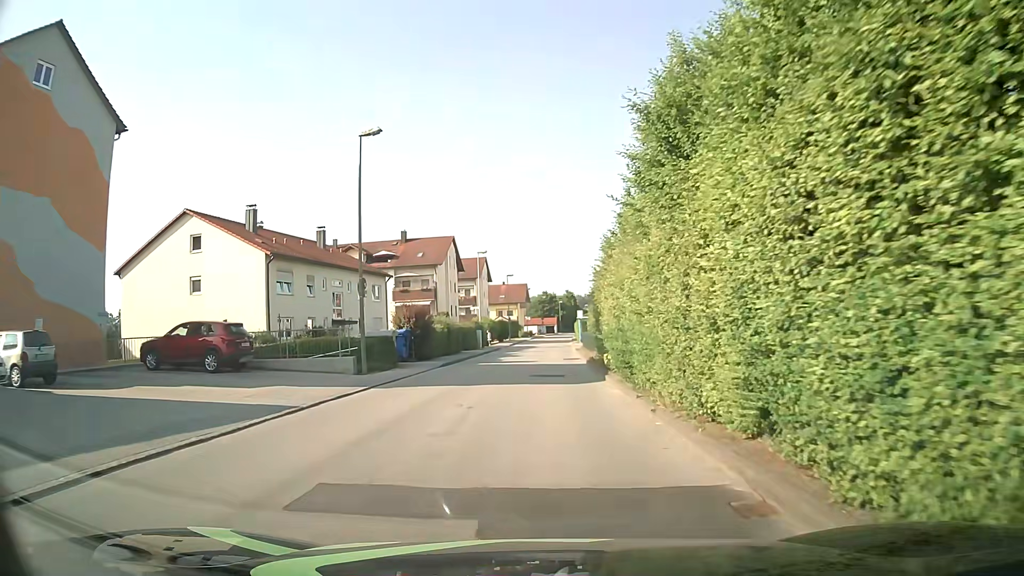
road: unclassified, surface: asphalt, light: Day
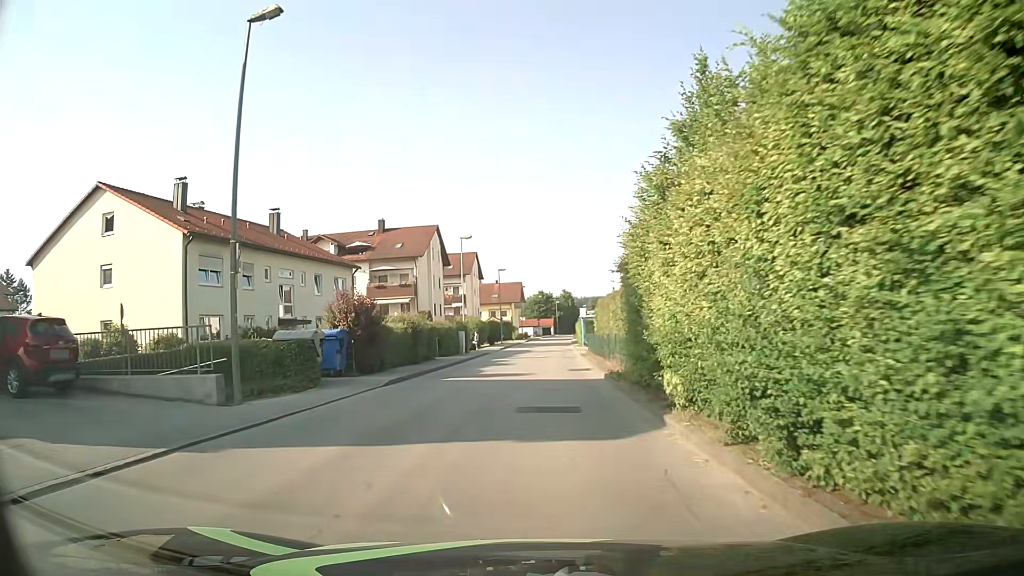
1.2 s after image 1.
(+0.1, +9.5) m; 0°
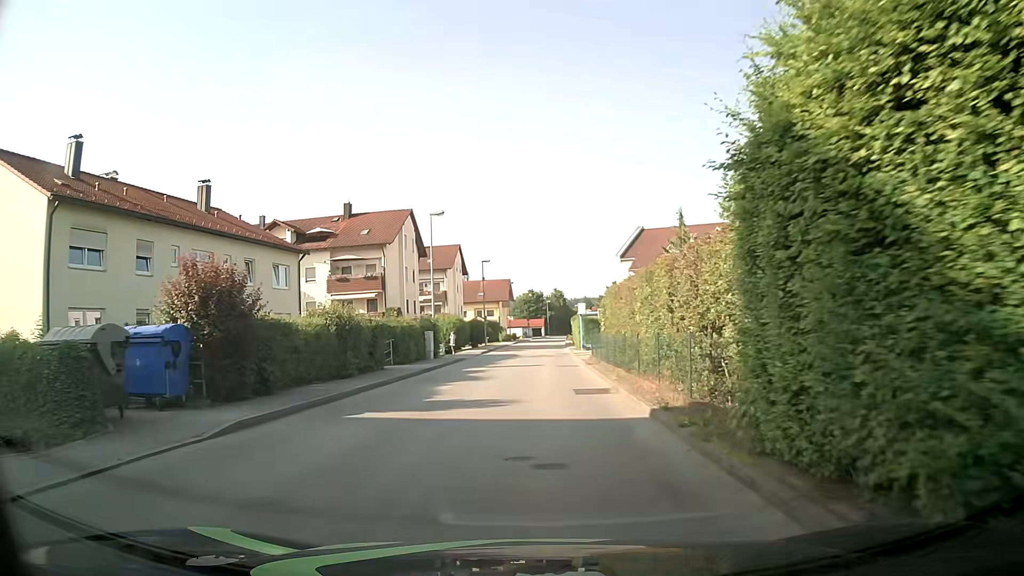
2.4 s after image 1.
(+0.2, +9.6) m; +1°
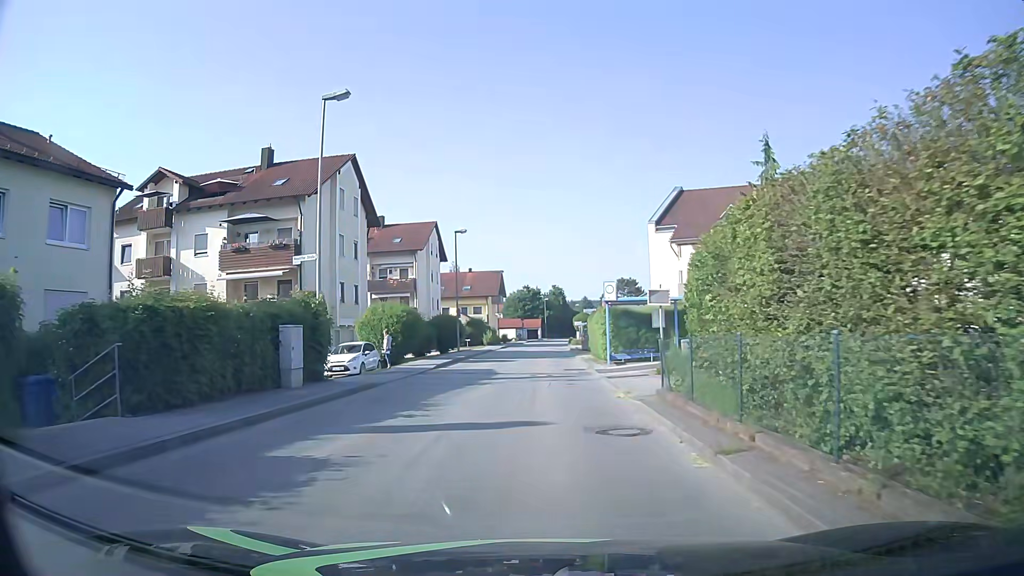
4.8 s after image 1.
(+0.2, +19.1) m; 0°
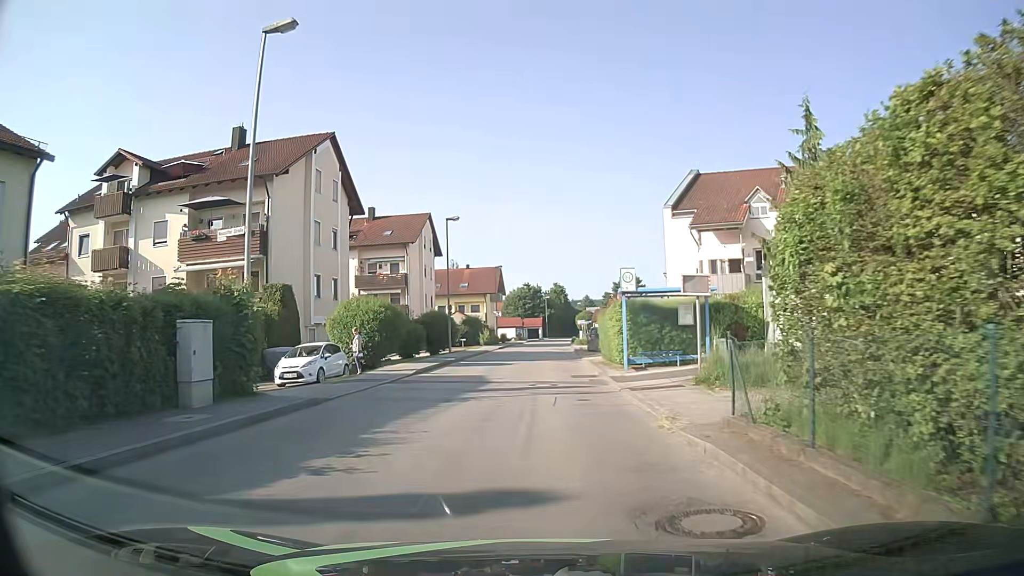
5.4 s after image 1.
(0.0, +4.8) m; 0°
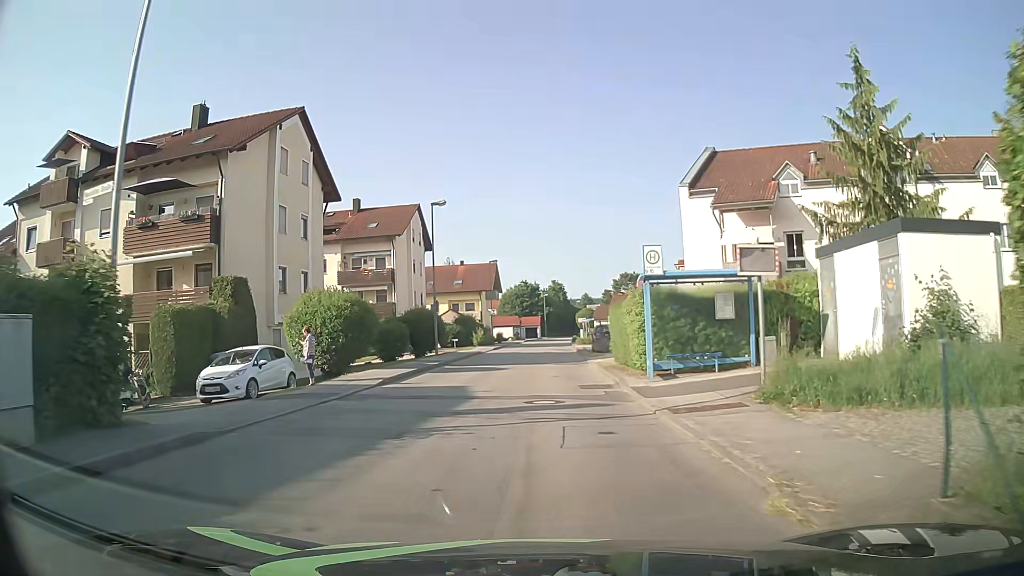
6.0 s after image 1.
(0.0, +4.8) m; 0°
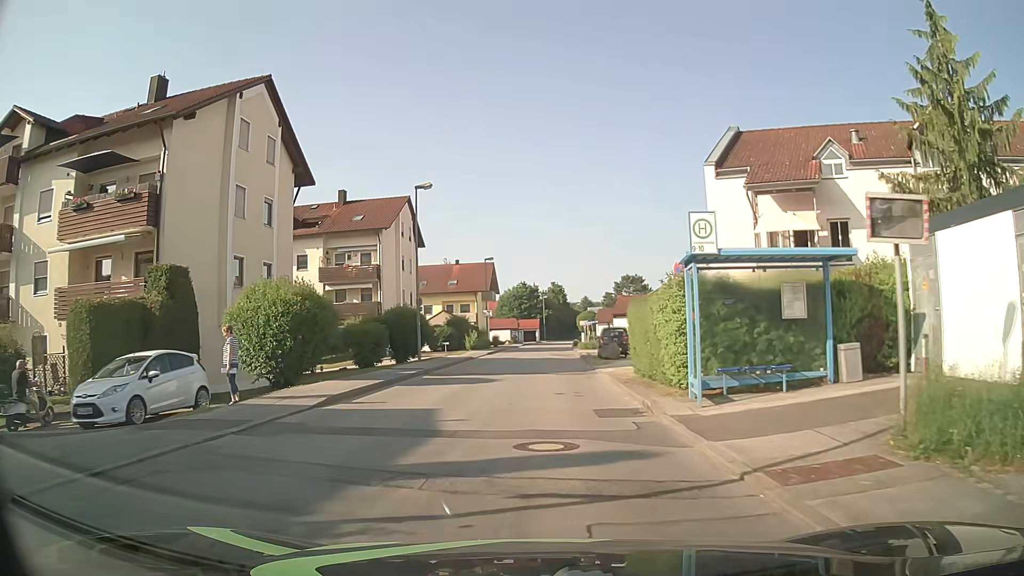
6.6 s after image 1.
(0.0, +4.8) m; 0°
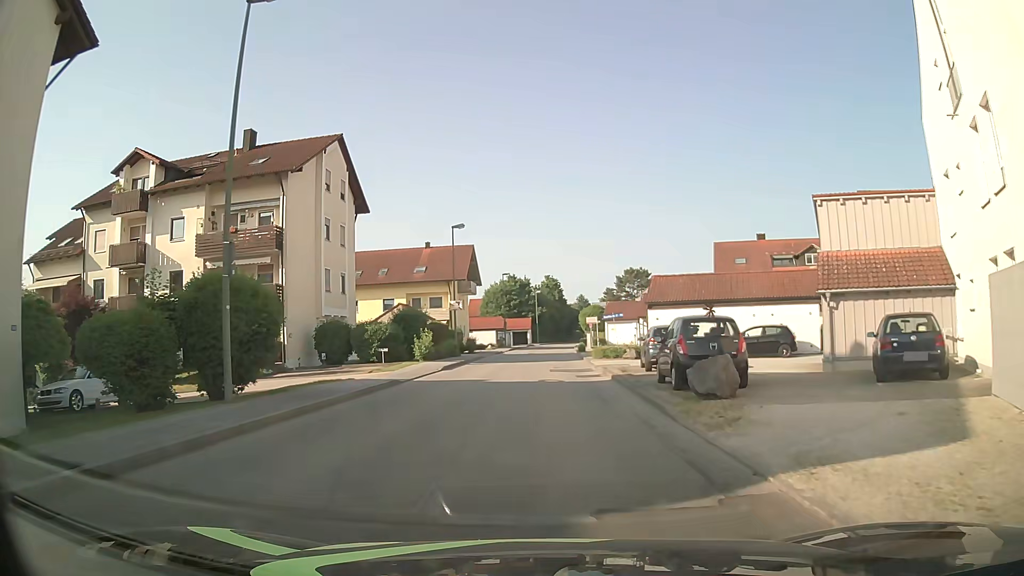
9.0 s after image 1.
(+0.1, +19.1) m; +1°
(0, +10) (0, +20) (0, +30) (0, +40) (+1, +50) (+1, +60) (+1, +70) (+2, +80) (+3, +90) (+4, +100) m
